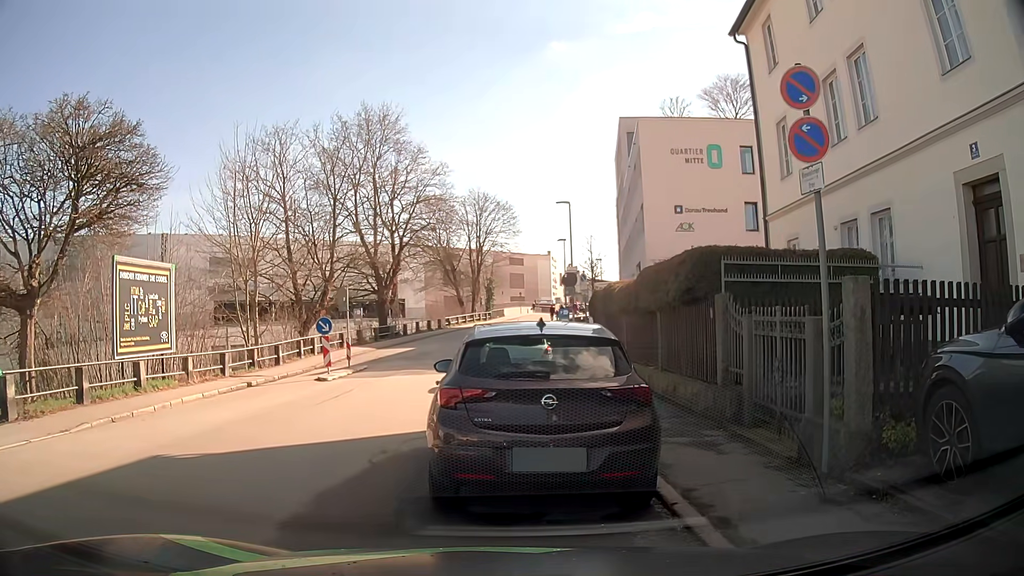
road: residential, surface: asphalt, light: Day
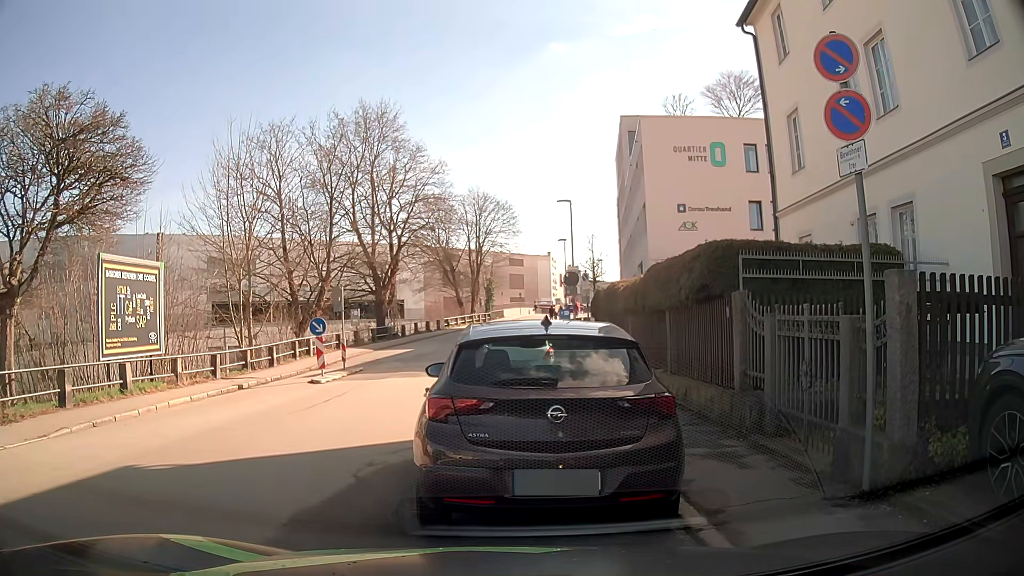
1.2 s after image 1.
(0.0, +0.7) m; 0°
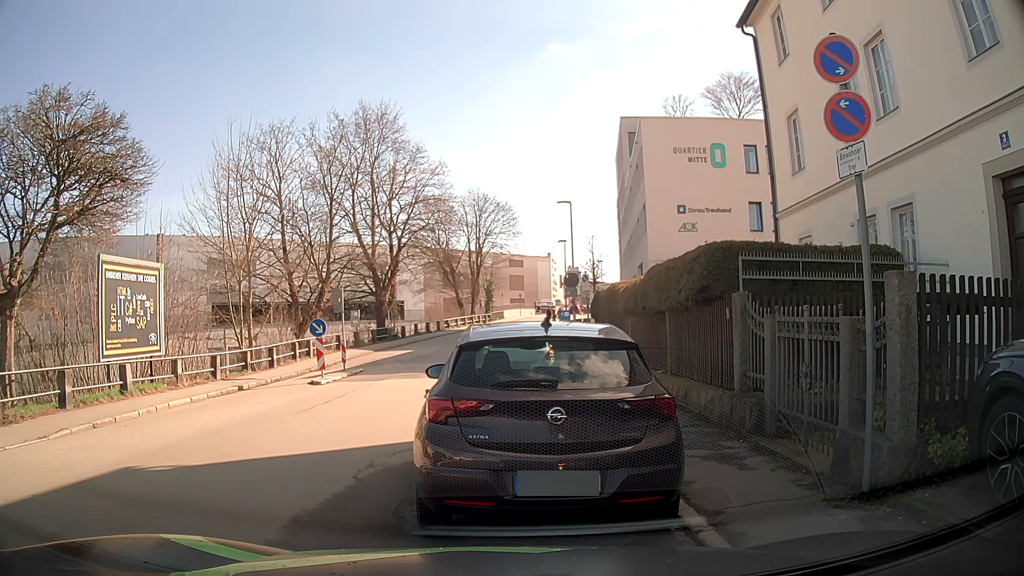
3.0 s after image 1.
(0.0, +0.1) m; 0°
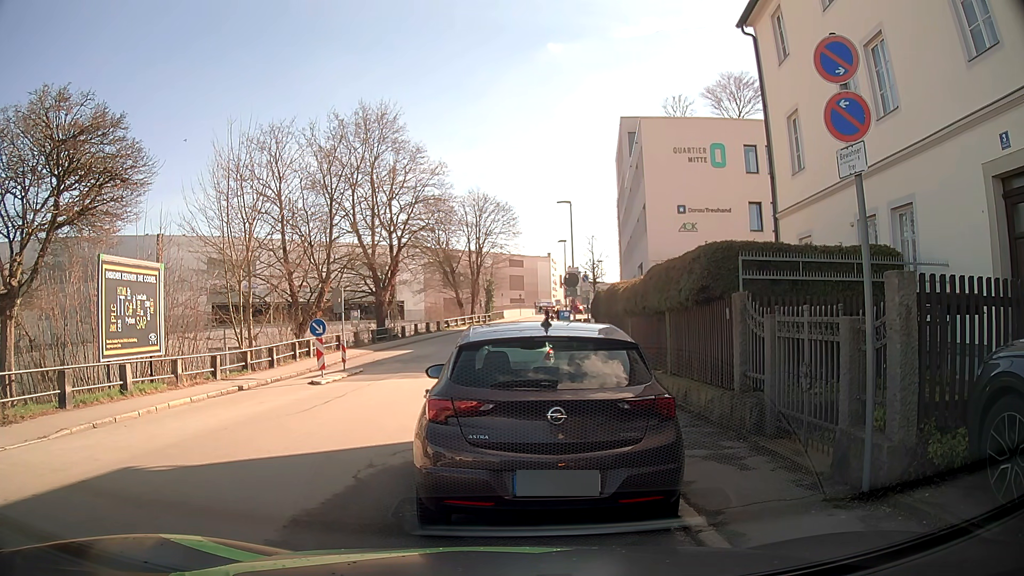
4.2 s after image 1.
(0.0, 0.0) m; 0°
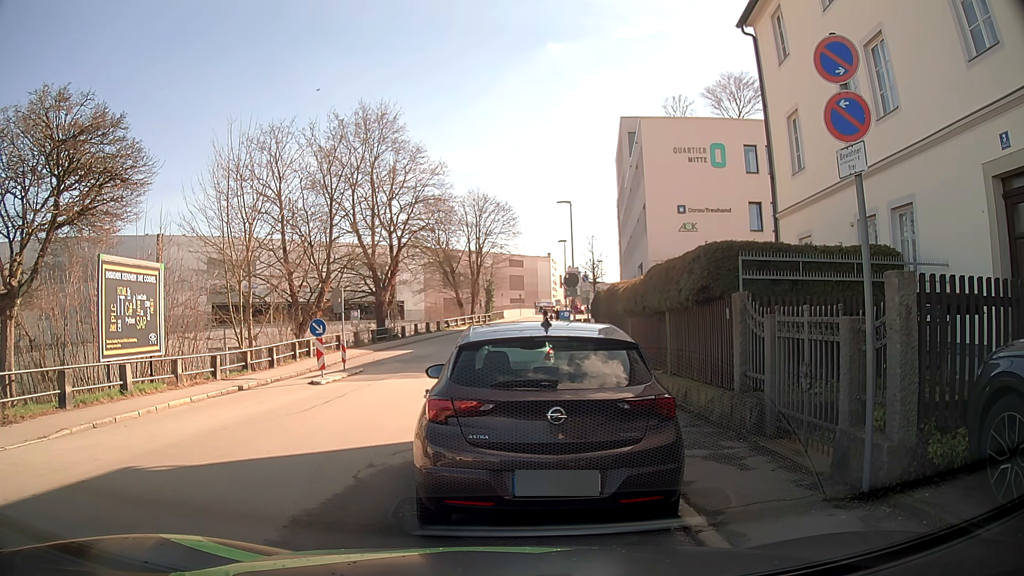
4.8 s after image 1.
(0.0, 0.0) m; 0°
